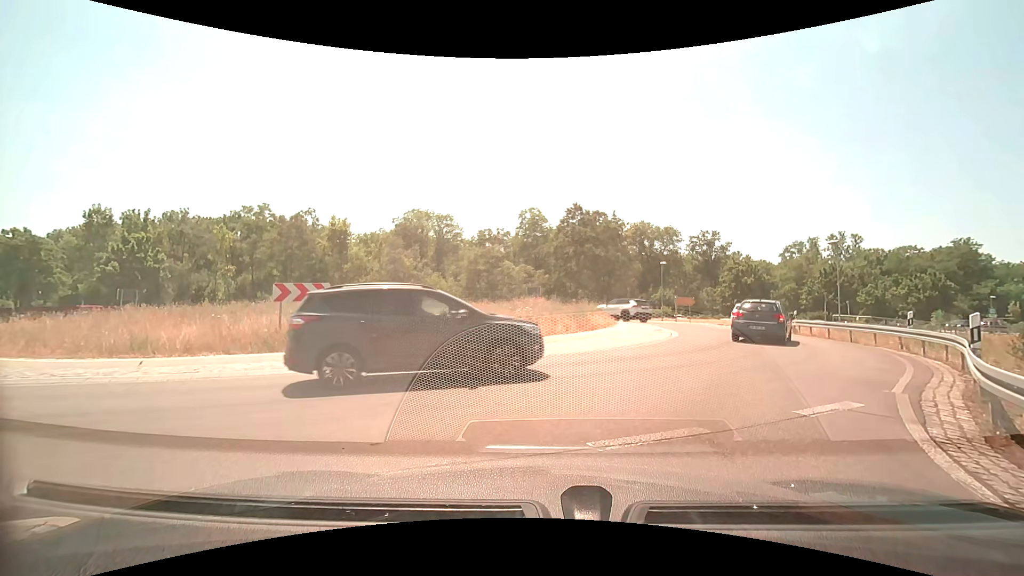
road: motorway_link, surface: asphalt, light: Day
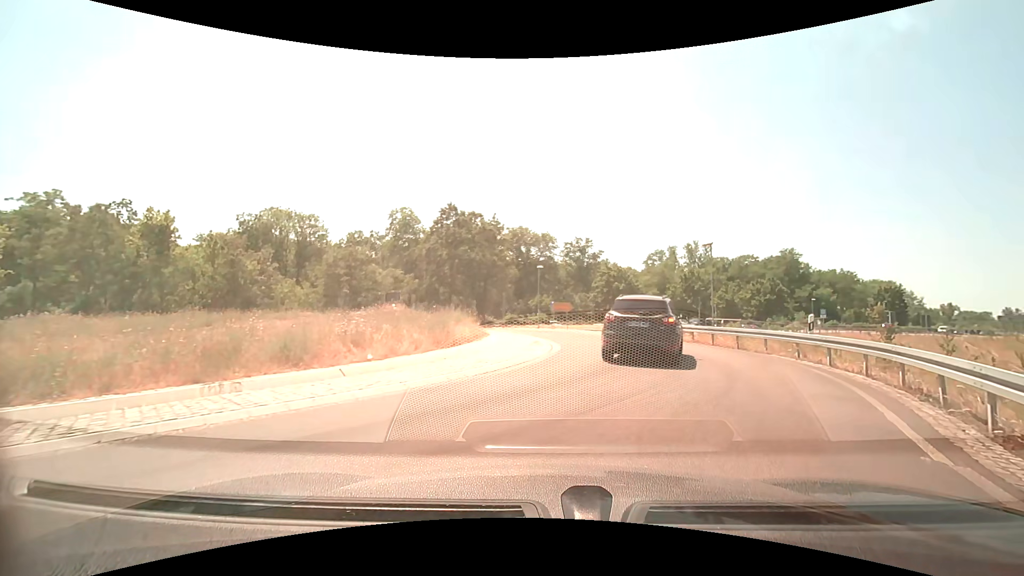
(+0.3, +4.9) m; +13°
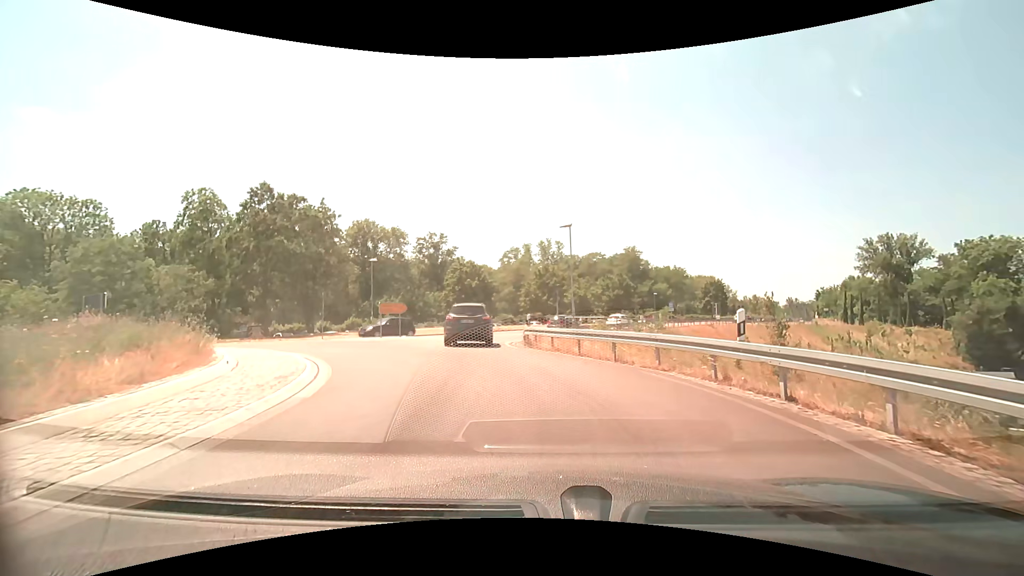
(+1.3, +7.7) m; +15°
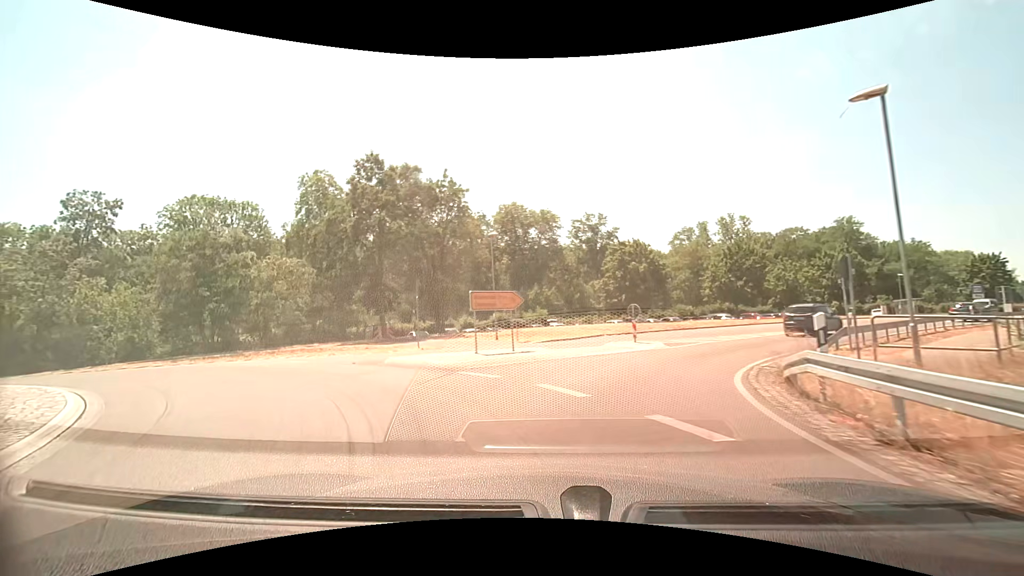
(-1.5, +13.3) m; -20°
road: primary
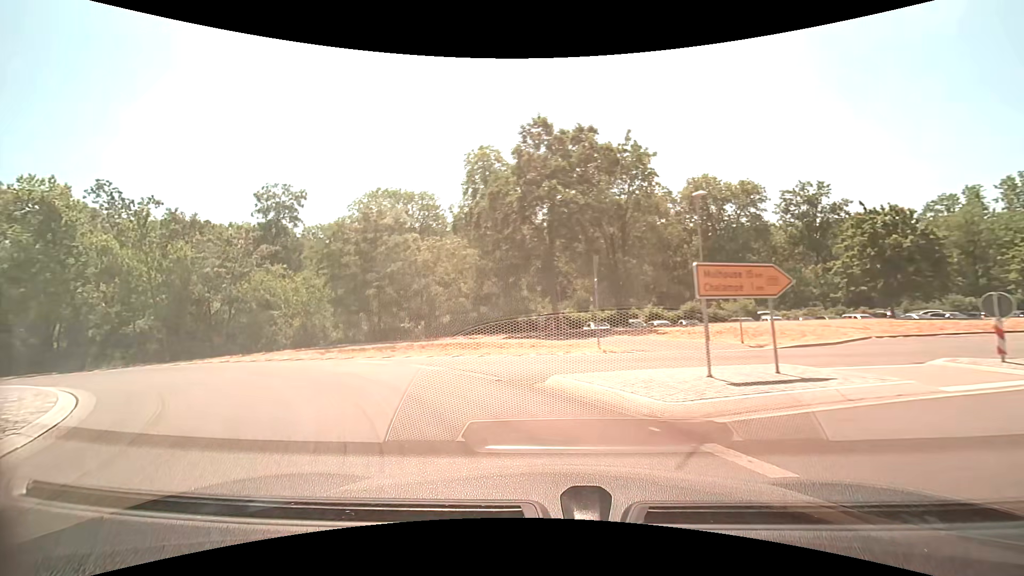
(-1.1, +6.5) m; -20°
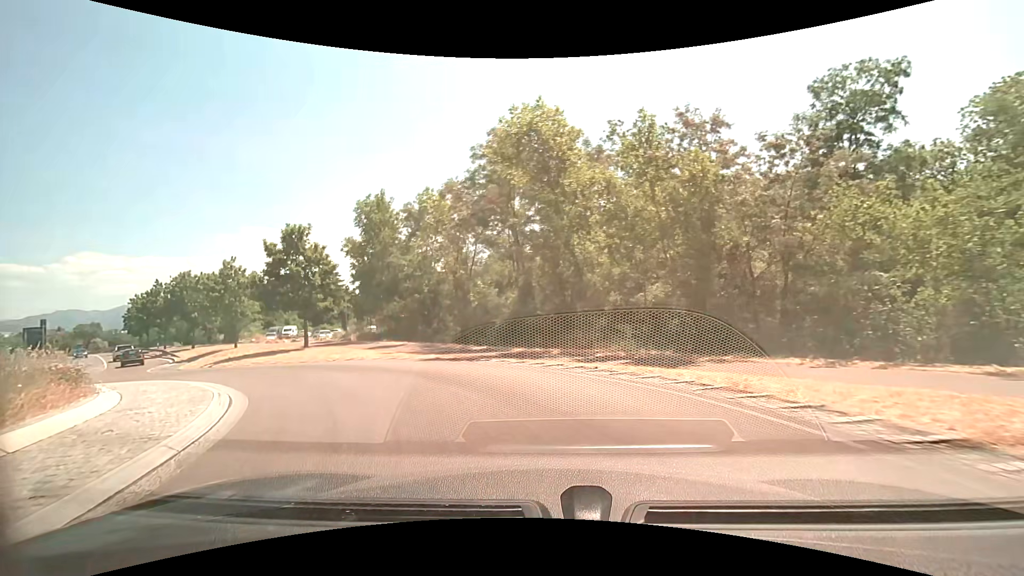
(-7.8, +14.0) m; -56°
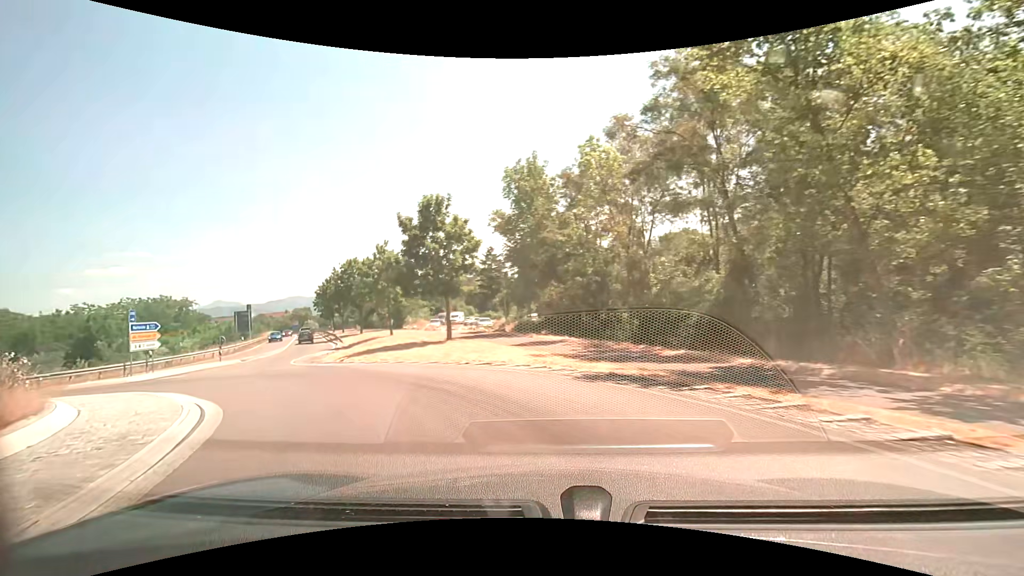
(-1.2, +7.2) m; -19°
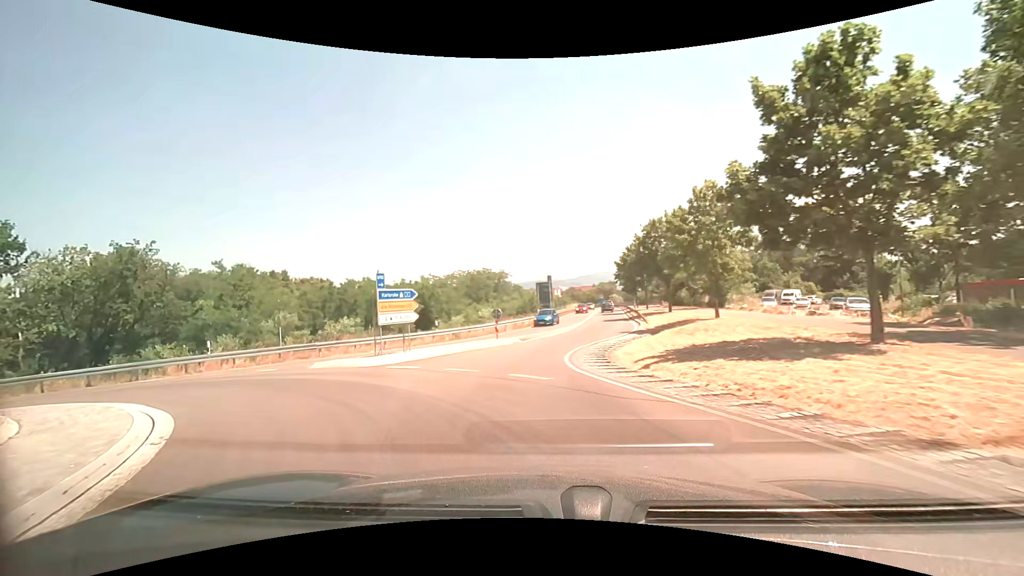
(-3.5, +11.3) m; -34°
(-1, +10) (-1, +20) (+2, +30) (+4, +39) (+6, +49) (+7, +59) (+8, +69) (+10, +79) (+11, +89) (+12, +99) m
